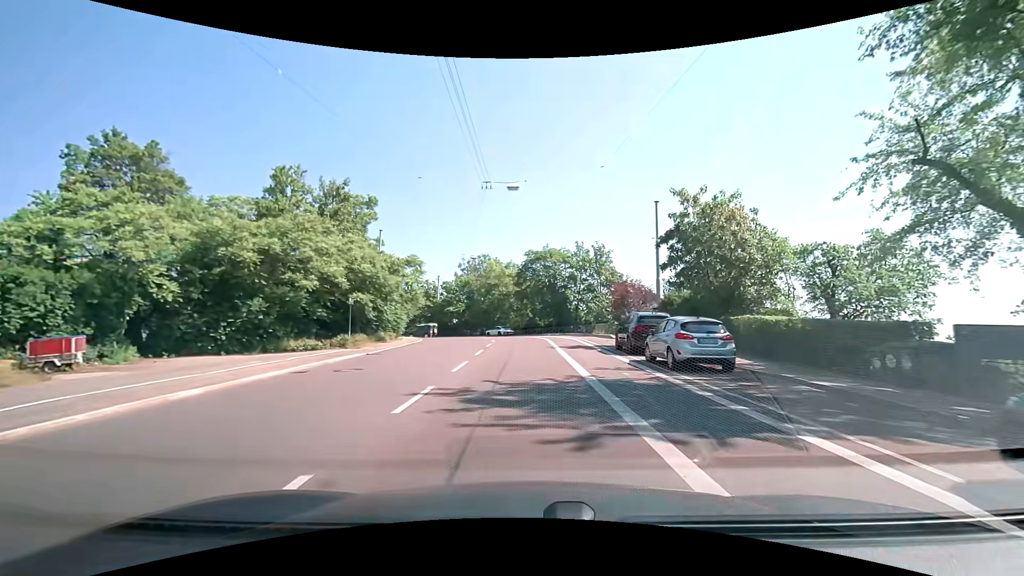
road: secondary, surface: asphalt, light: Day
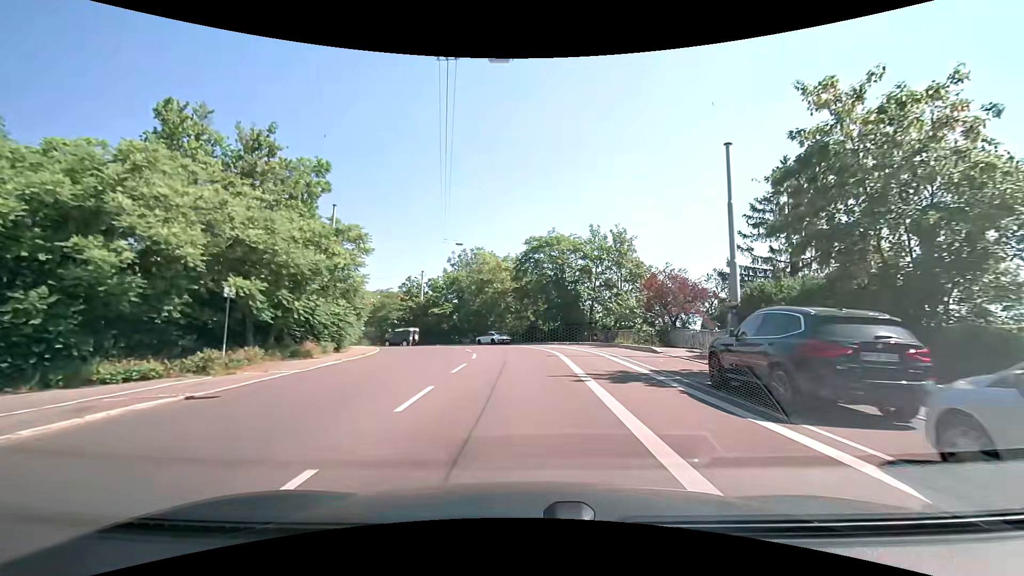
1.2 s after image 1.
(0.0, +11.8) m; 0°
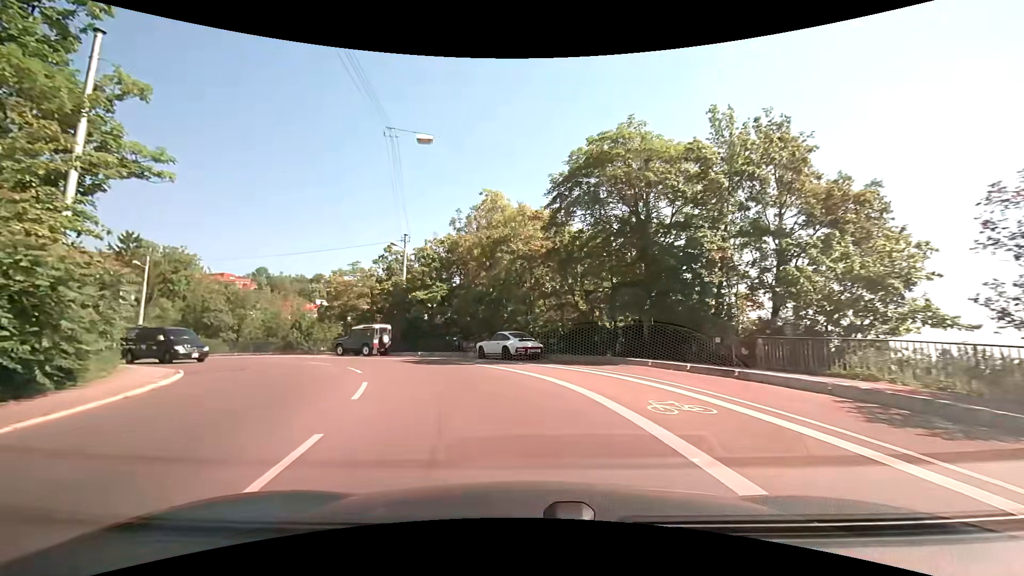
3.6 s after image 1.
(-0.4, +22.7) m; -4°
